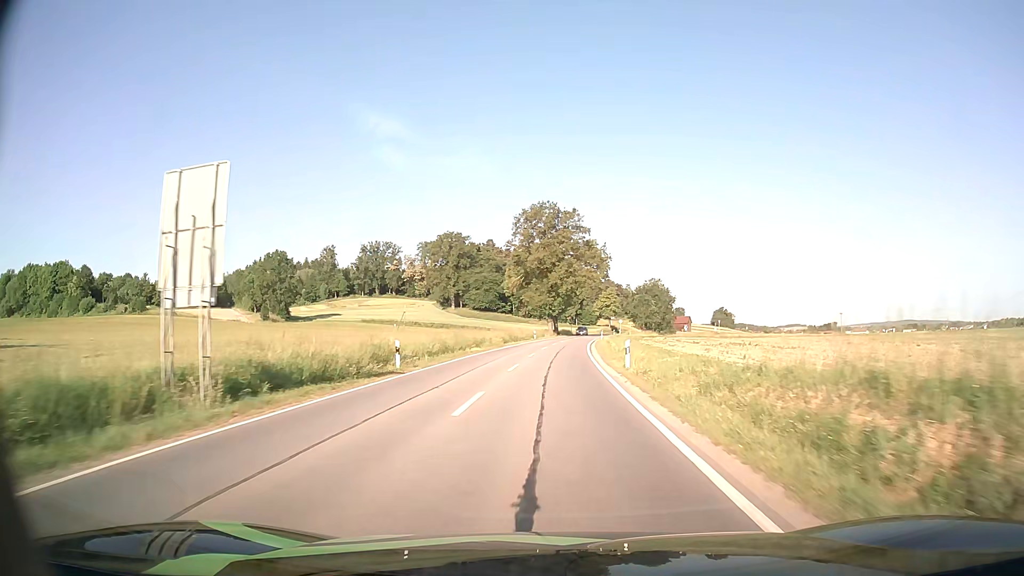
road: secondary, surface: asphalt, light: Day
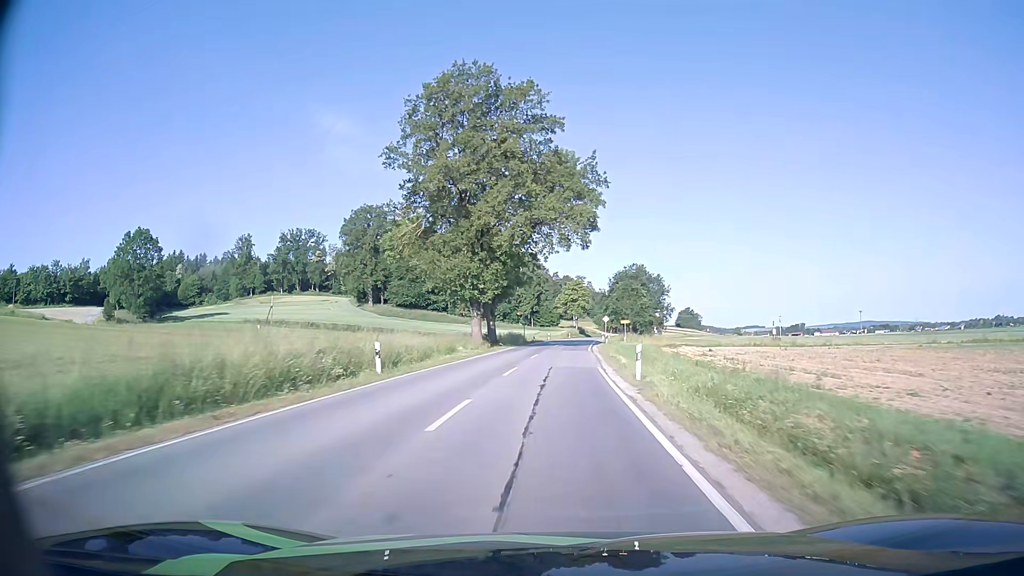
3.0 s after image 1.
(+2.0, +57.1) m; +4°
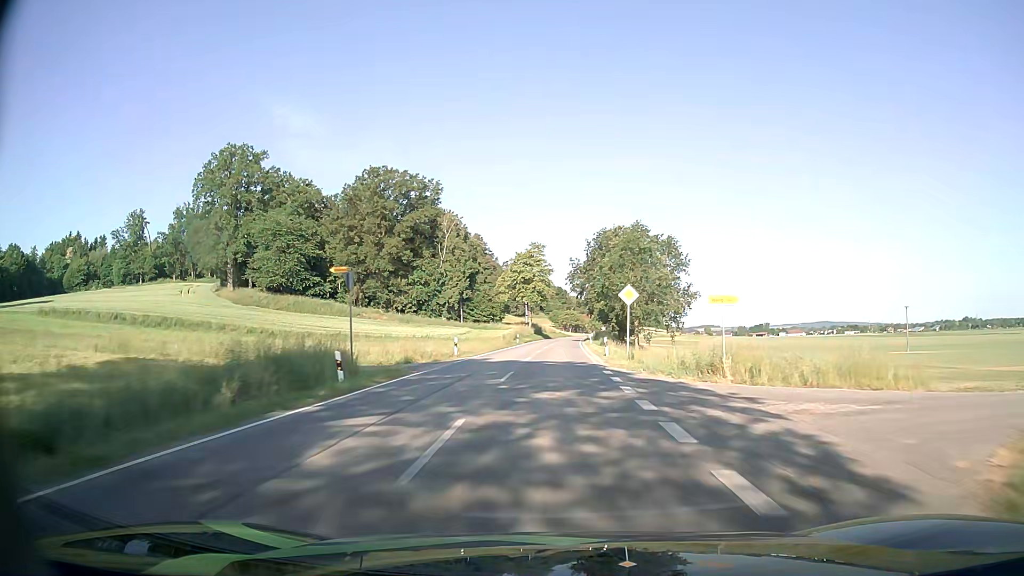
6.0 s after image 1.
(+2.1, +60.4) m; +4°
(0, +10) (0, +20) (0, +30) (+1, +40) (+1, +50) (+1, +60) (+2, +70) (+2, +80) (+3, +90) (+3, +100) m
